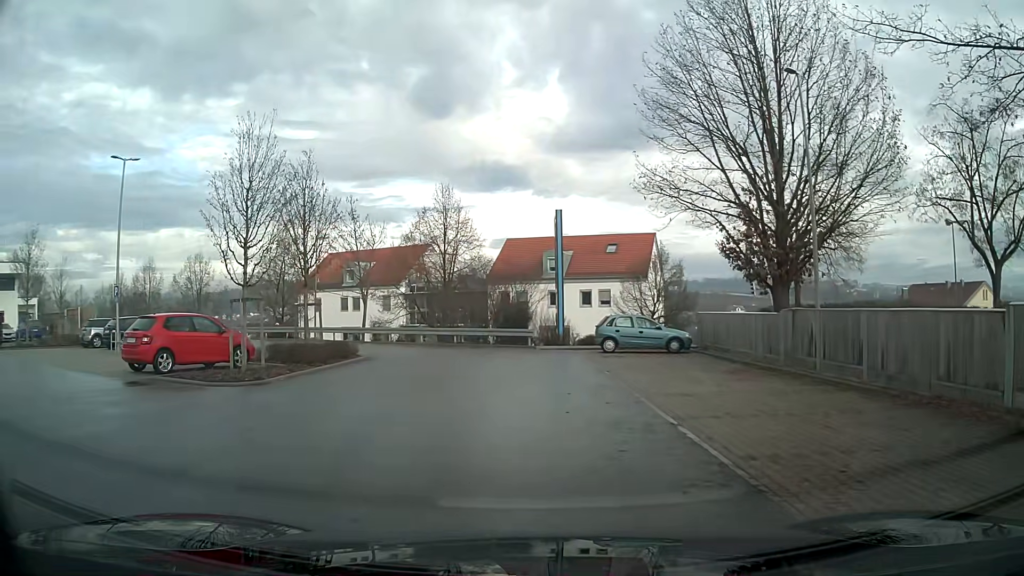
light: Day
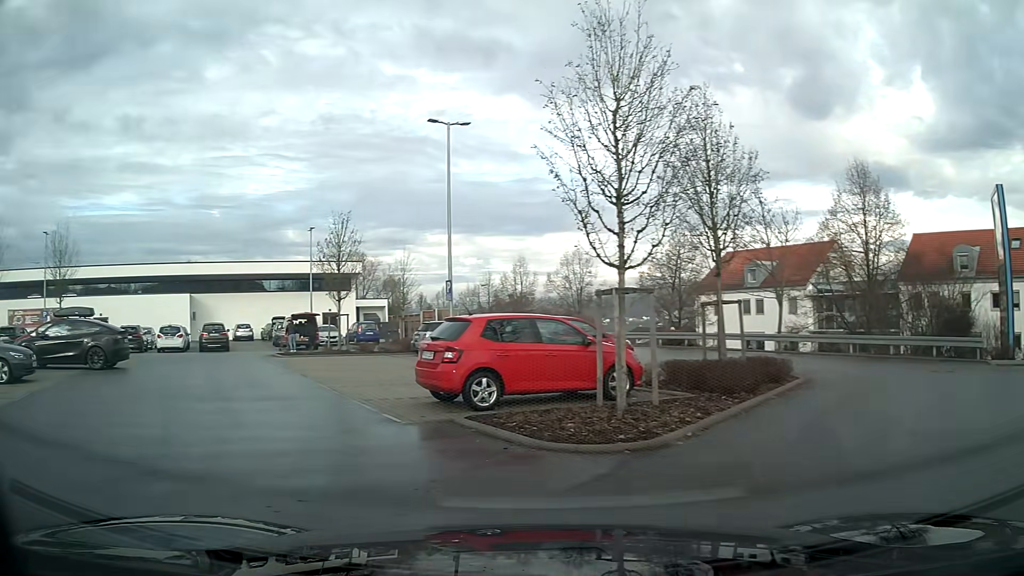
(-1.8, +6.4) m; -36°
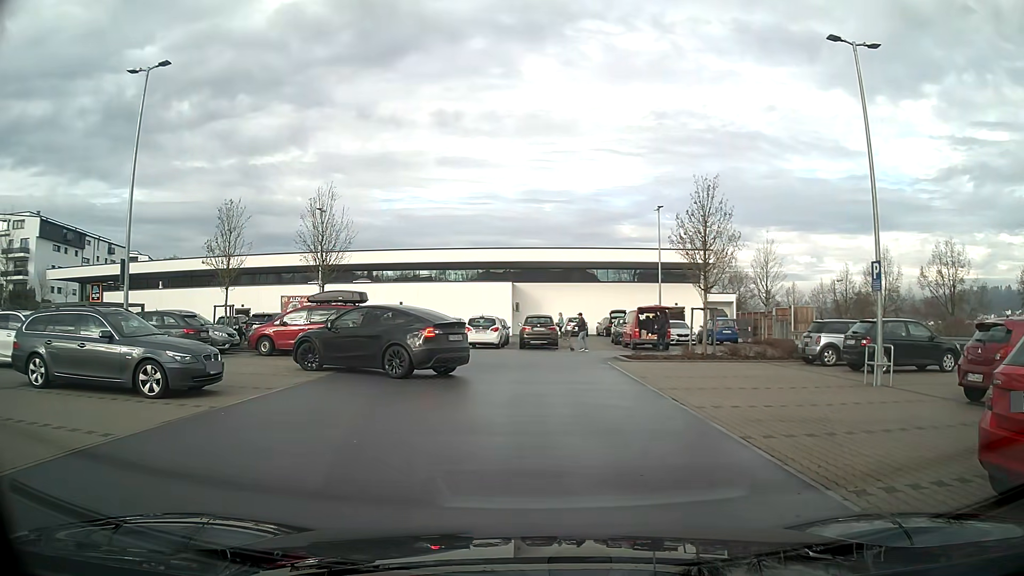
(-1.8, +6.5) m; -24°
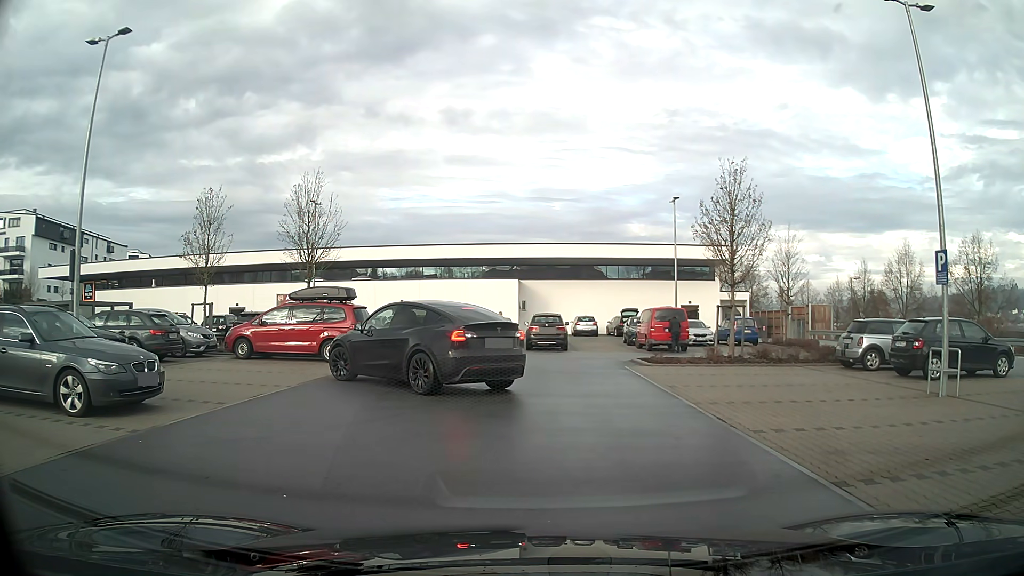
(0.0, +2.4) m; -1°
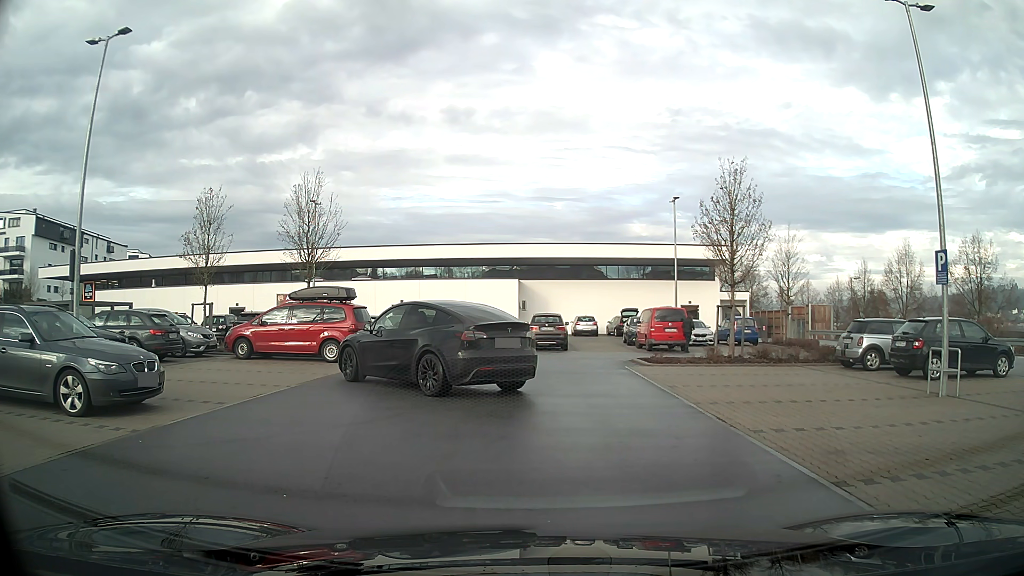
(0.0, 0.0) m; 0°
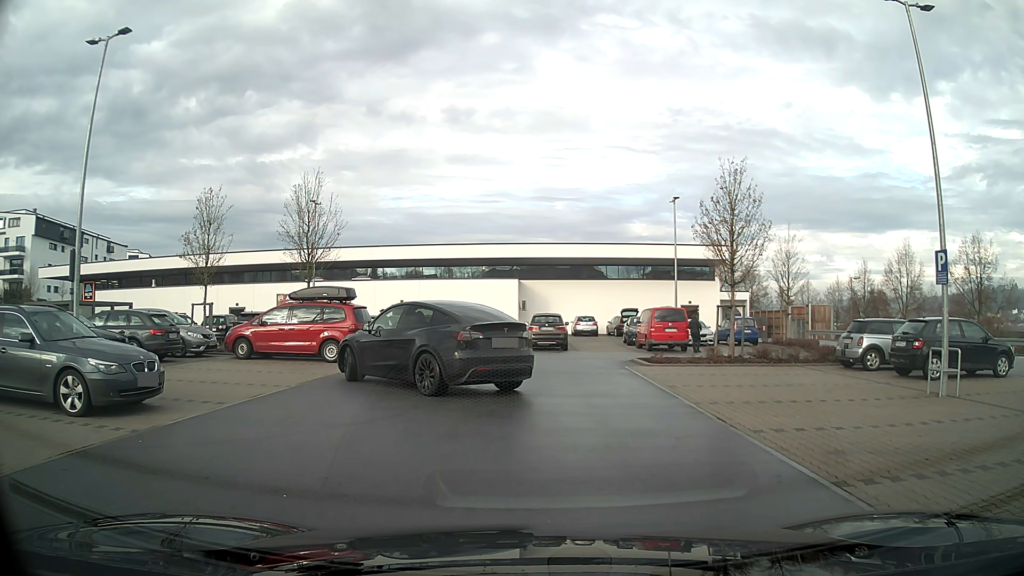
(0.0, 0.0) m; 0°
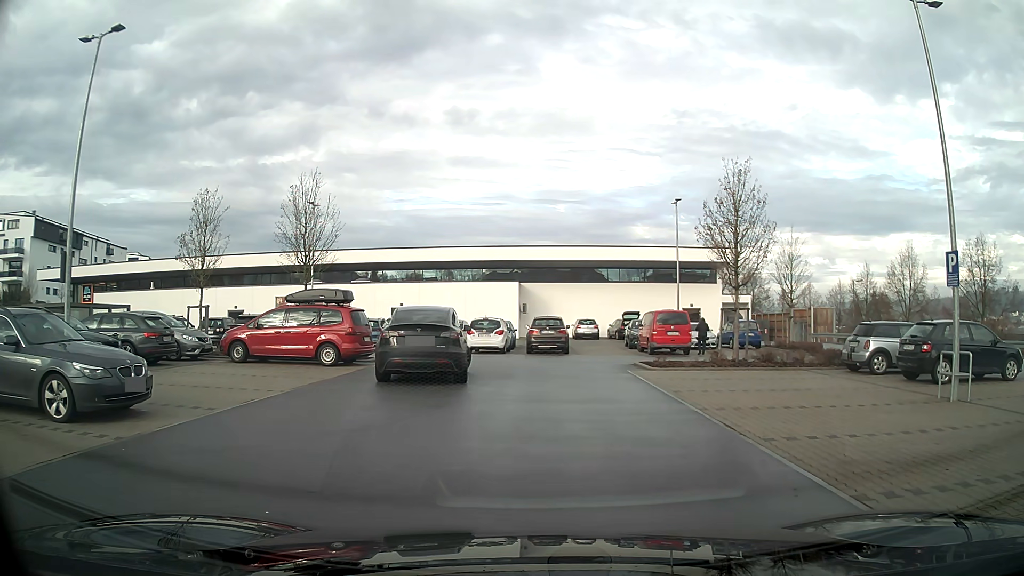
(0.0, +0.4) m; 0°
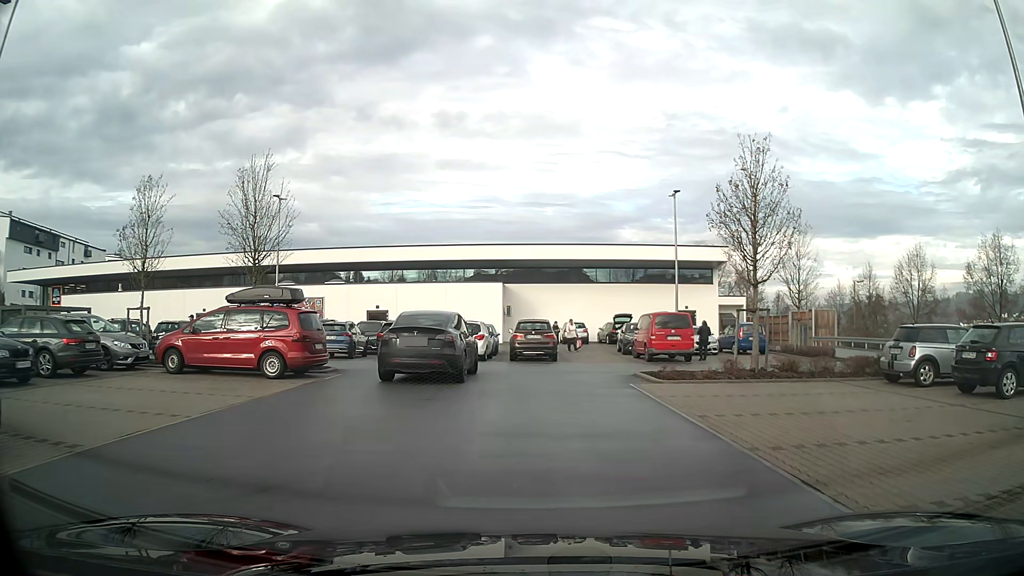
(+0.1, +3.3) m; +2°
(0, +10) (-1, +20) (-10, +23) (-20, +24) (-30, +25) (-40, +25) (-49, +28) (-54, +36) (-55, +46) (-56, +56) m
